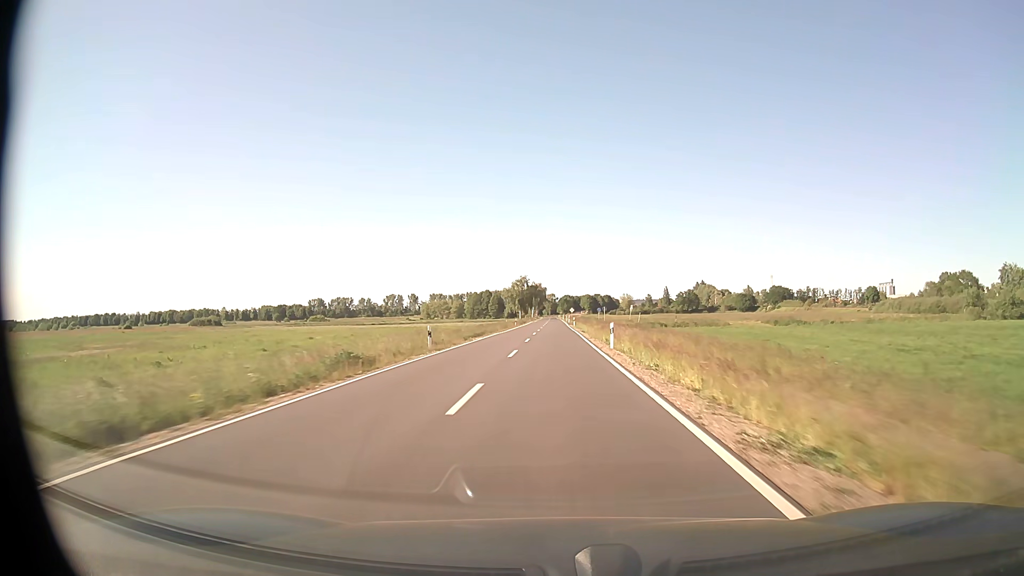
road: secondary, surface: asphalt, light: Day
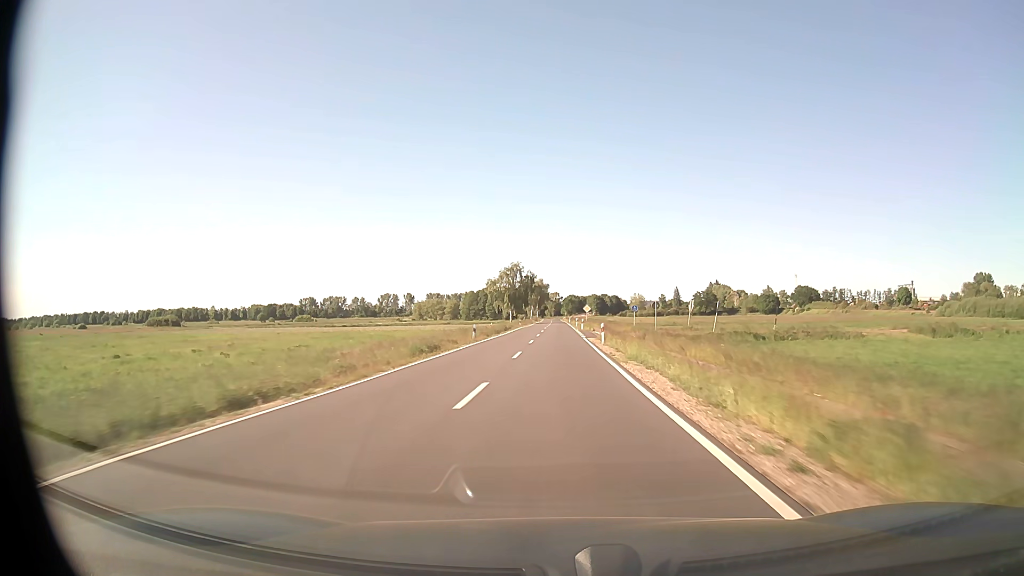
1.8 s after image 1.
(-0.2, +47.4) m; 0°
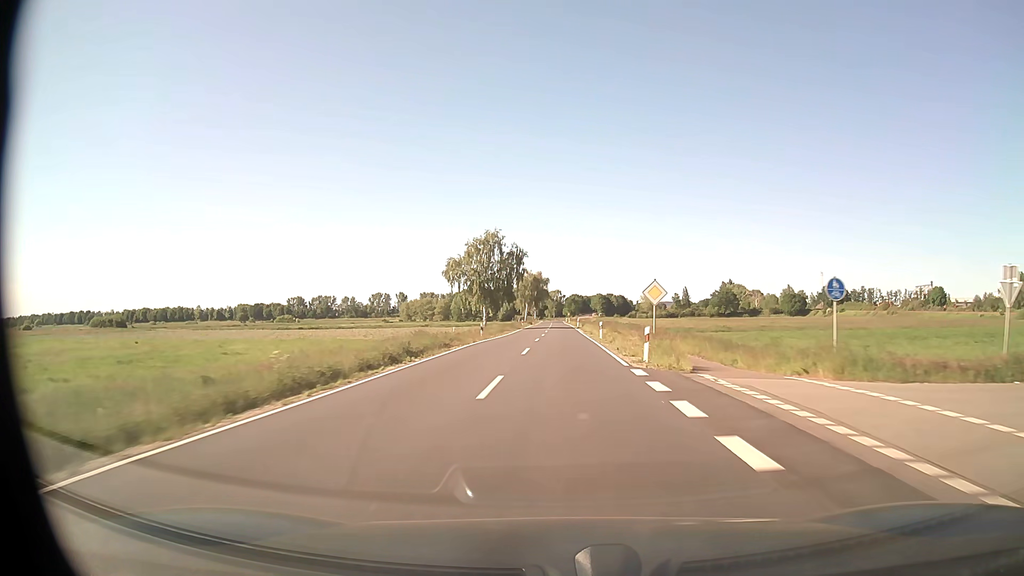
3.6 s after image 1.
(-0.1, +47.4) m; 0°
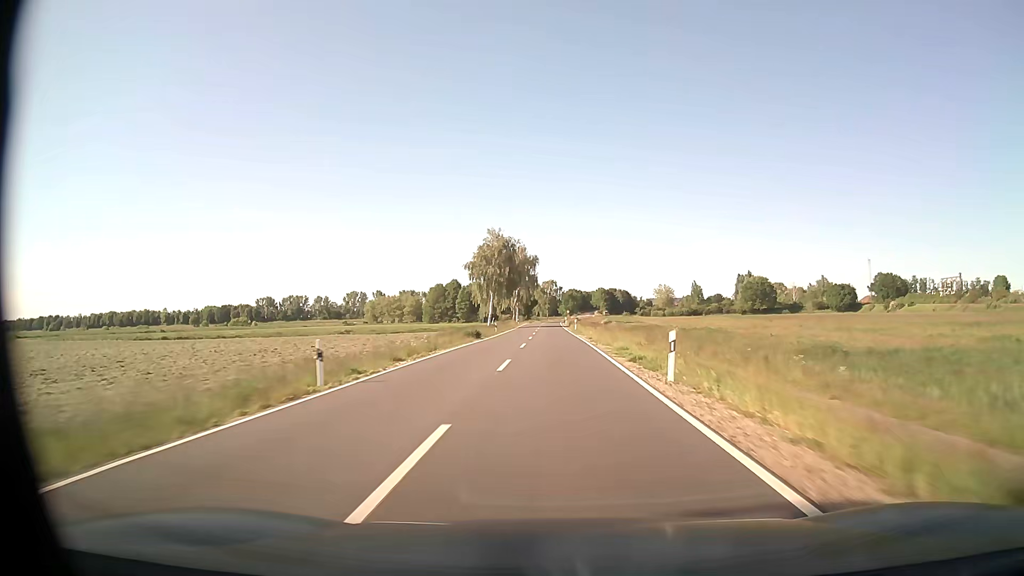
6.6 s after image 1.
(+0.4, +79.0) m; 0°
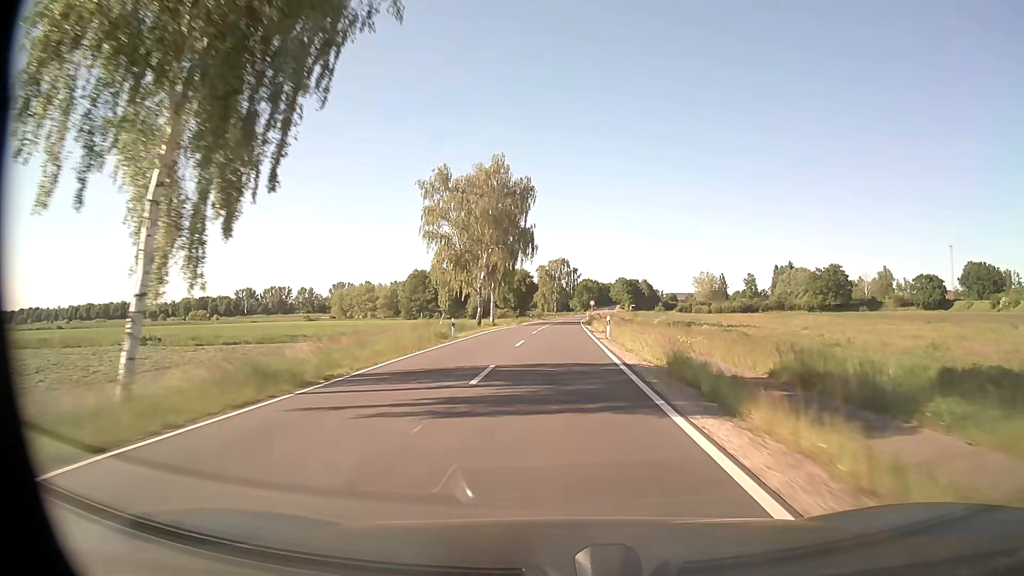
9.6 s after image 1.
(-0.5, +76.2) m; -1°
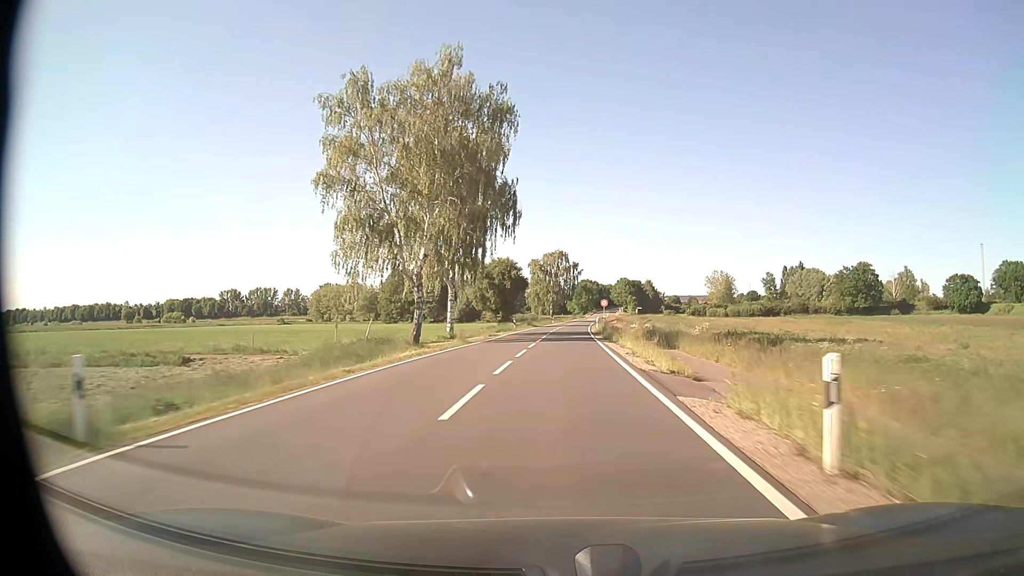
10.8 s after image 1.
(0.0, +27.7) m; 0°
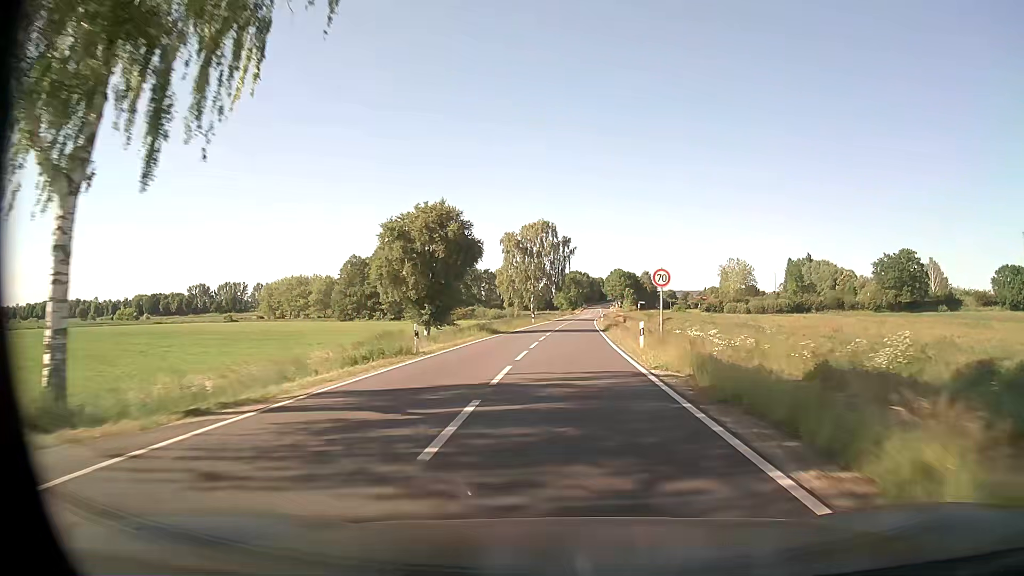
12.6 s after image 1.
(+0.3, +38.5) m; +1°
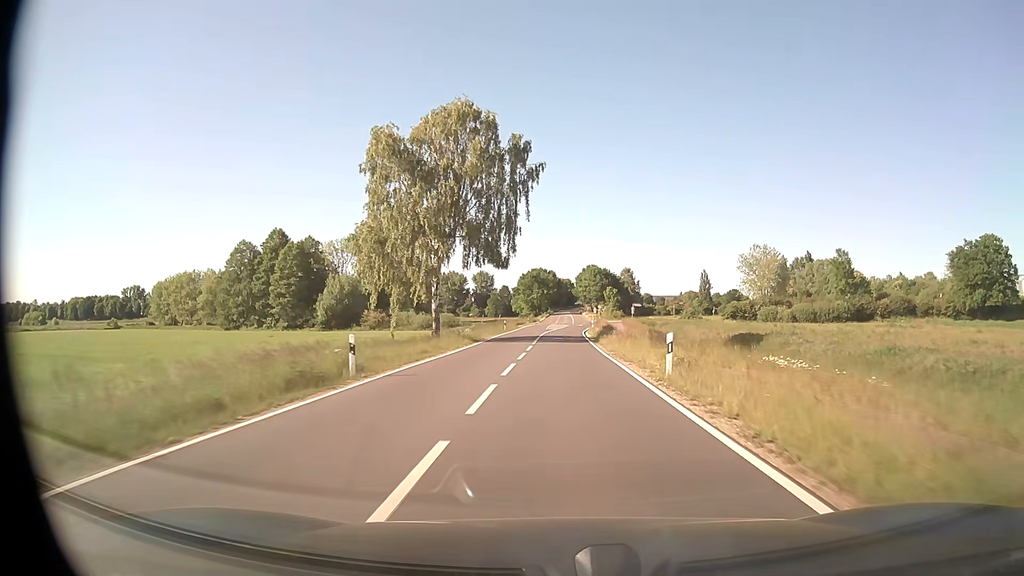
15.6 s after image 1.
(+1.1, +56.6) m; +3°
(0, +10) (0, +20) (0, +30) (0, +40) (+1, +50) (+1, +60) (+2, +70) (+2, +80) (+3, +90) (+3, +100) m
